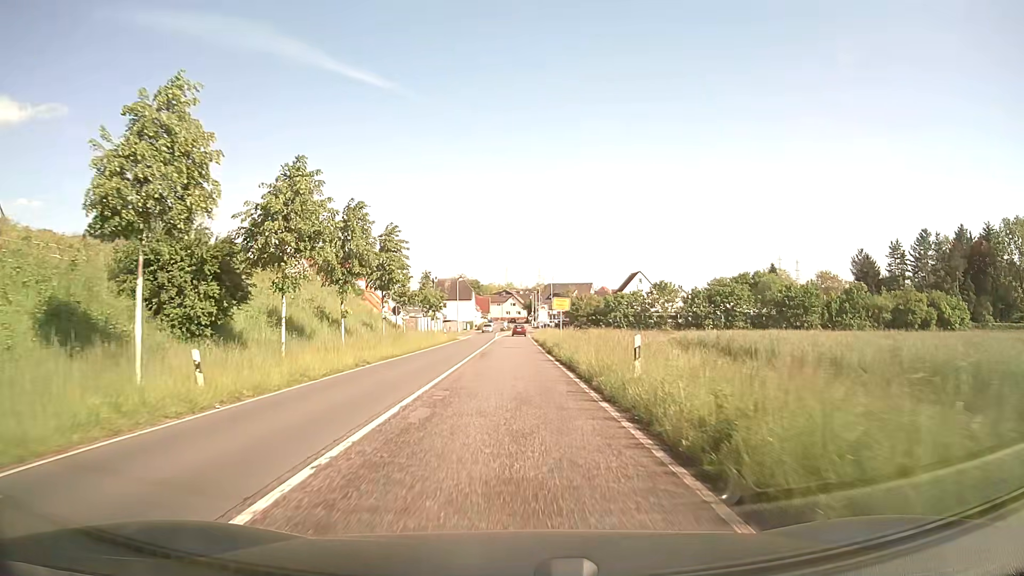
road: unclassified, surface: asphalt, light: Day
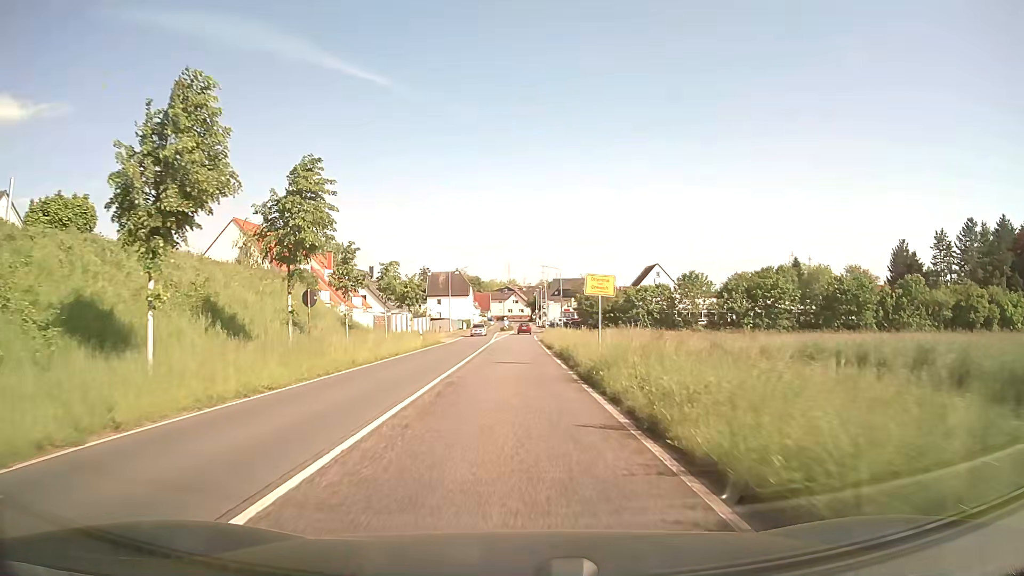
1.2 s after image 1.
(0.0, +17.0) m; 0°
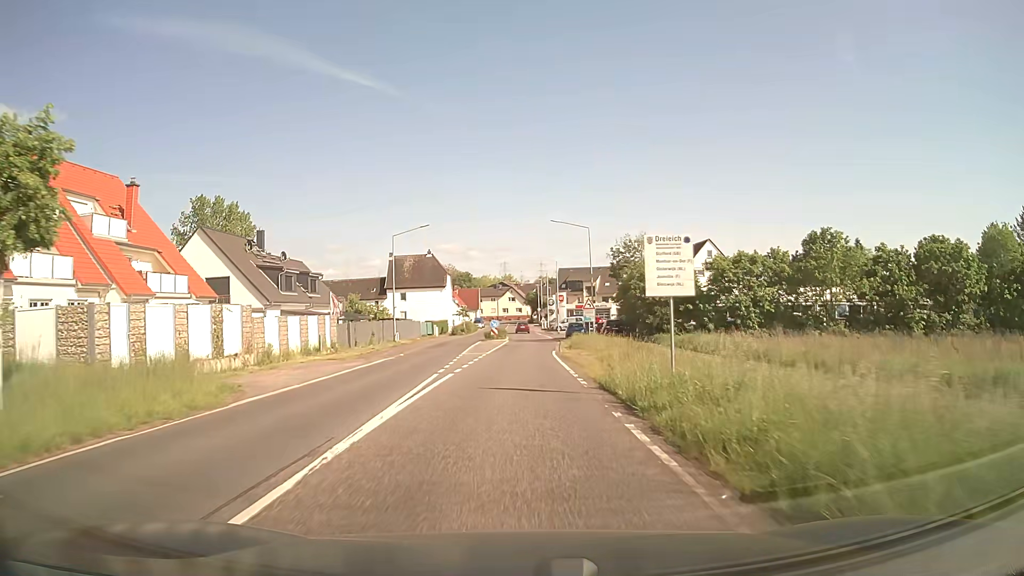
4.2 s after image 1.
(0.0, +40.9) m; 0°
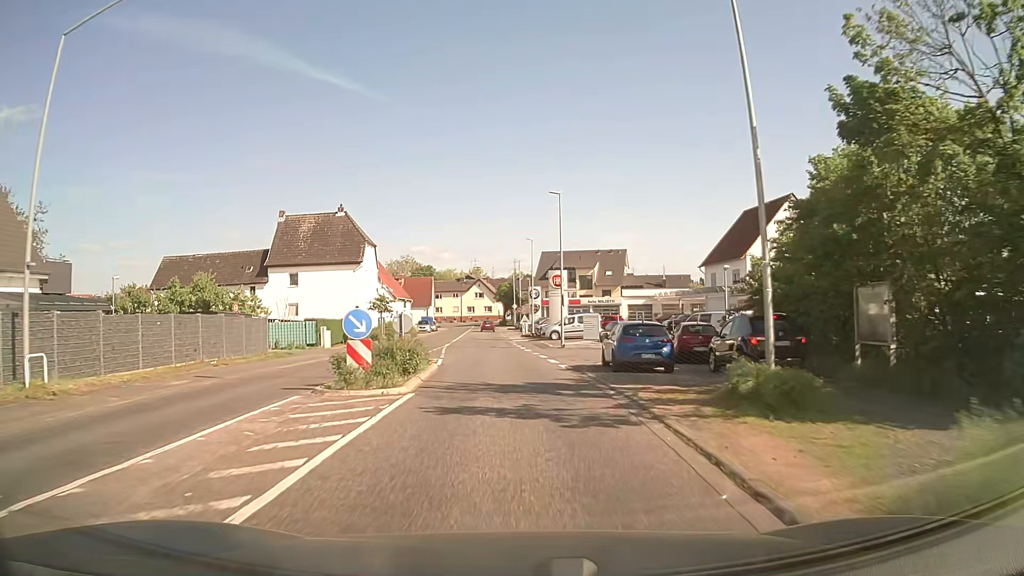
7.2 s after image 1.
(+0.6, +40.0) m; +2°
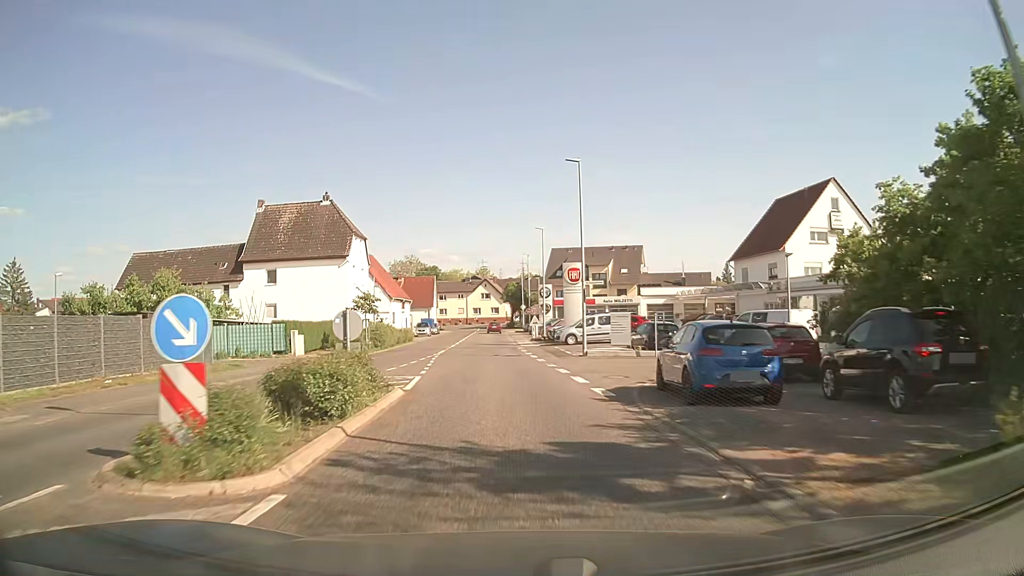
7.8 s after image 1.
(0.0, +7.5) m; -1°
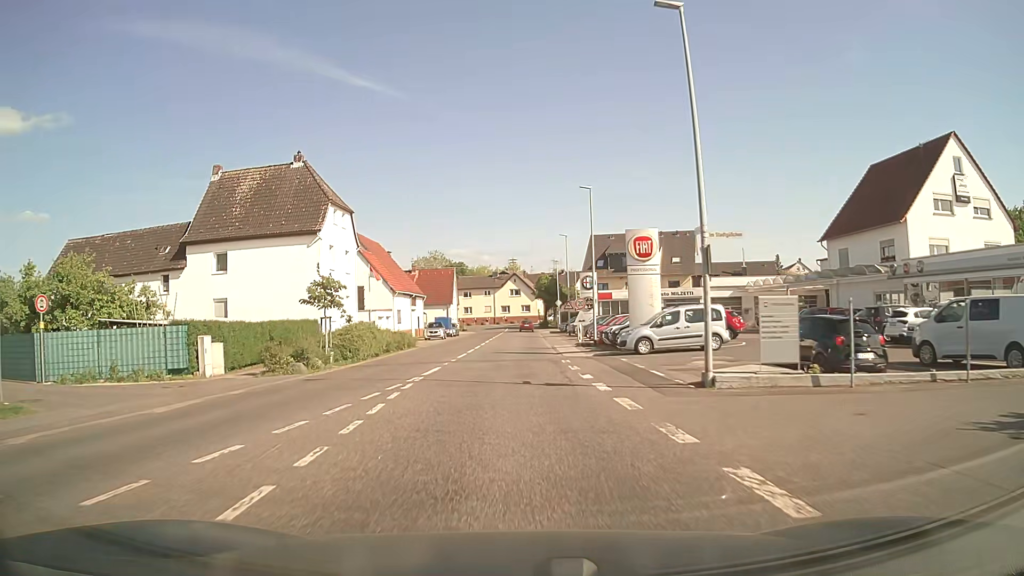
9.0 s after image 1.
(-0.3, +14.6) m; -2°
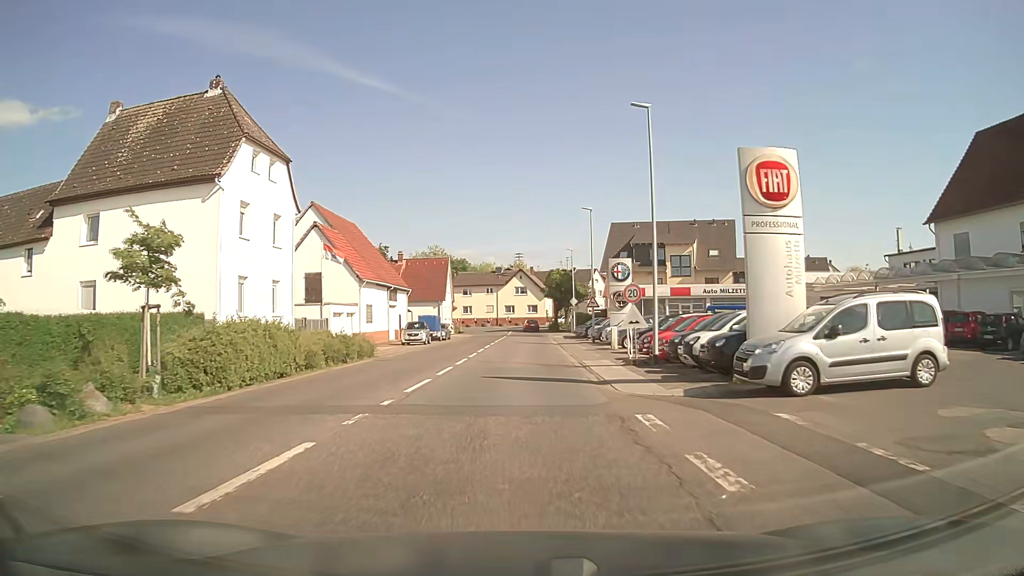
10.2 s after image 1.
(-0.2, +14.1) m; -1°
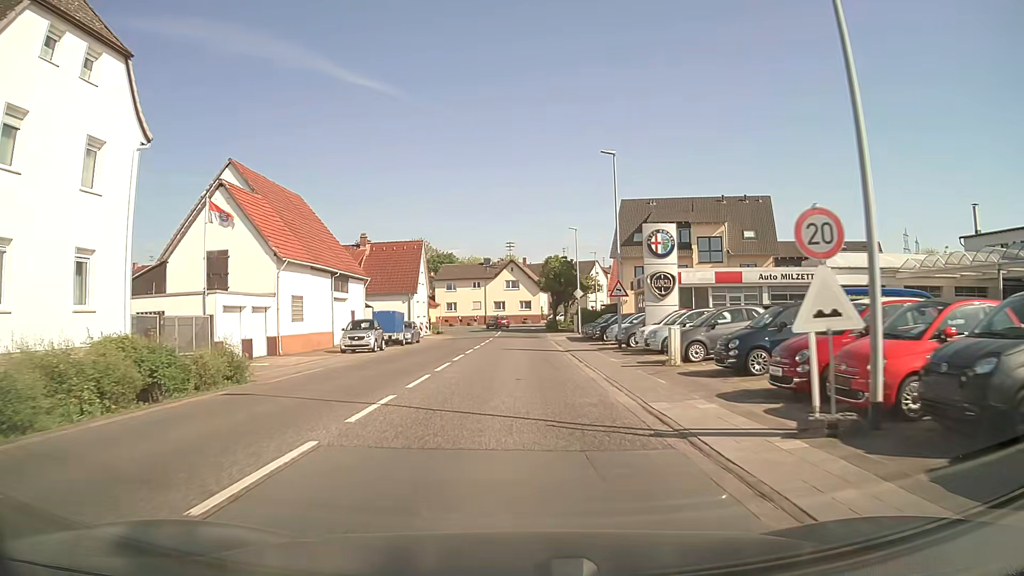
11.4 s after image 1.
(+0.1, +13.7) m; +1°
(0, +10) (0, +20) (0, +30) (0, +40) (0, +50) (0, +60) (0, +70) (-3, +79) (-9, +88) (-17, +93) m
